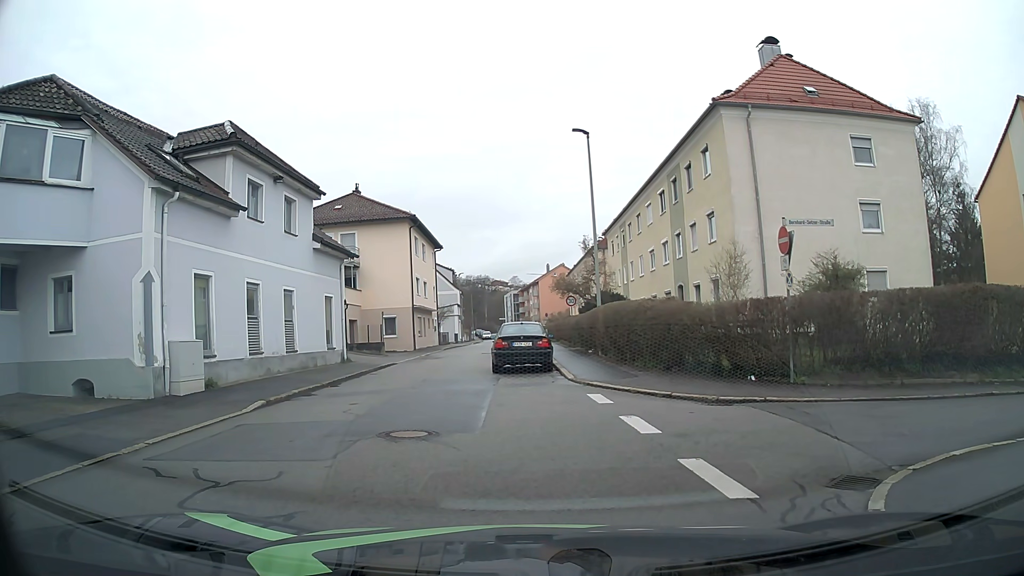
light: Day
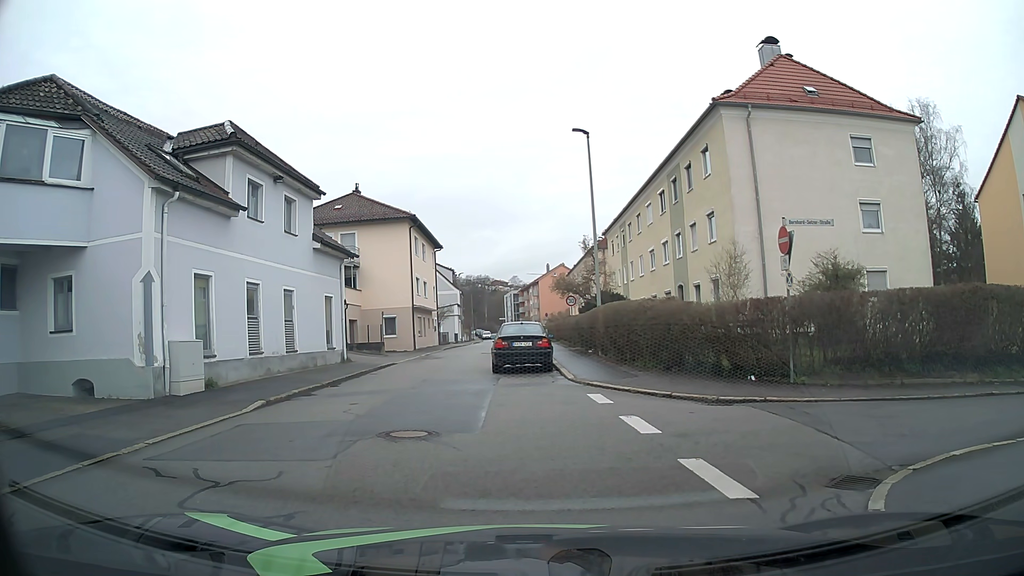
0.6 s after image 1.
(0.0, 0.0) m; 0°
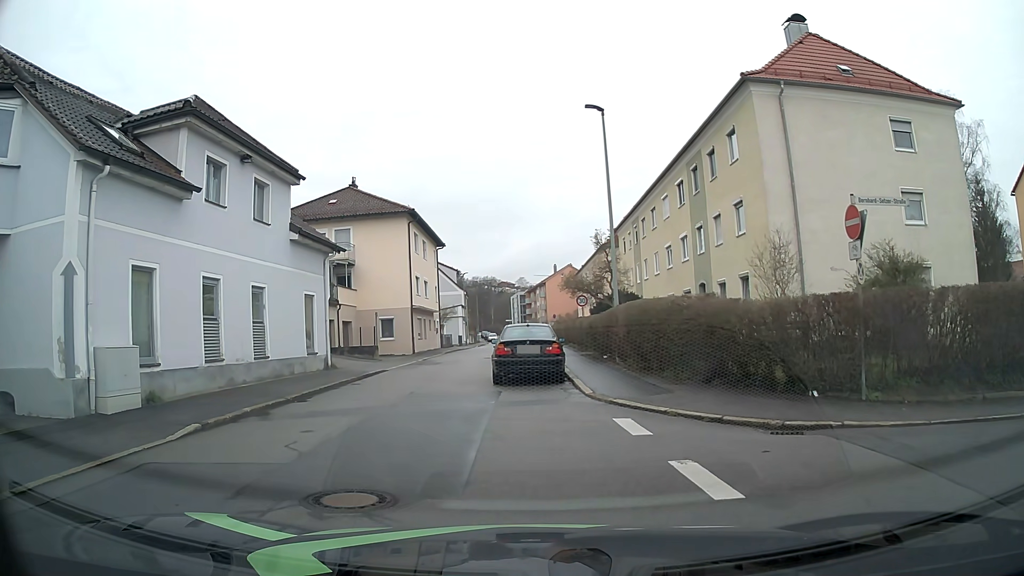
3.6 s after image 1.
(-0.1, +3.2) m; -3°
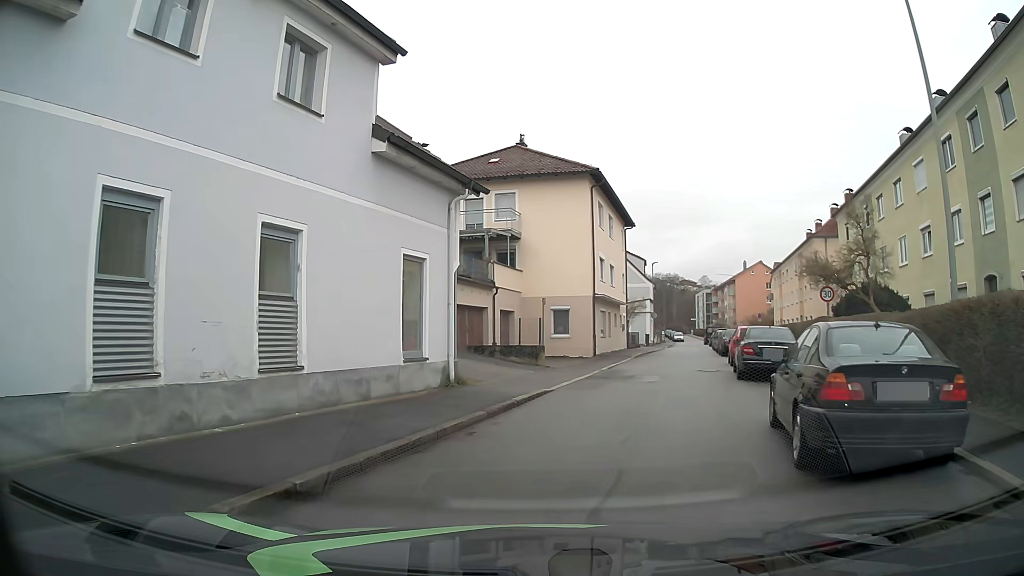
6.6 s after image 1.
(-1.2, +10.0) m; -14°
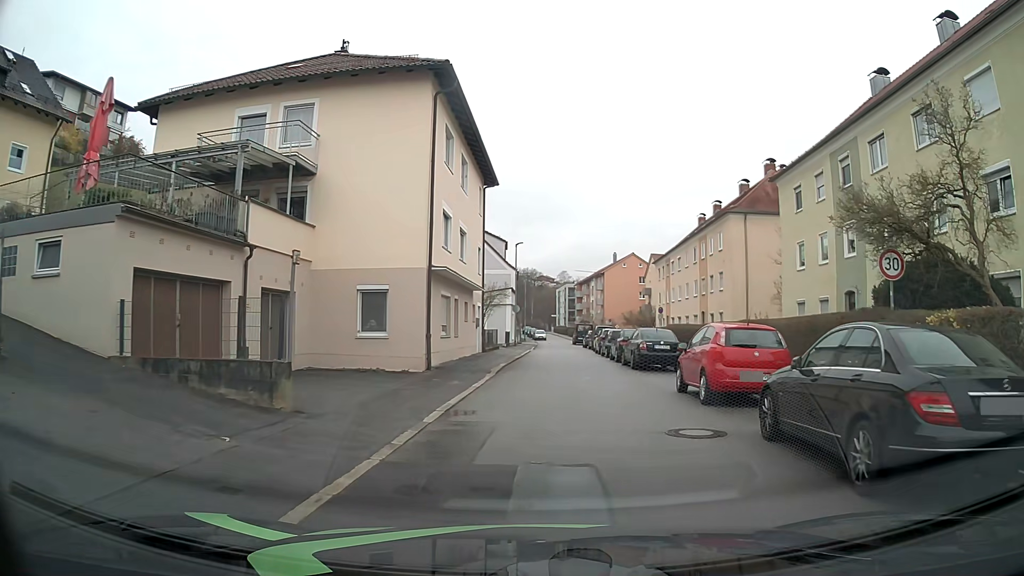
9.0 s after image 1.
(+1.1, +13.4) m; +12°
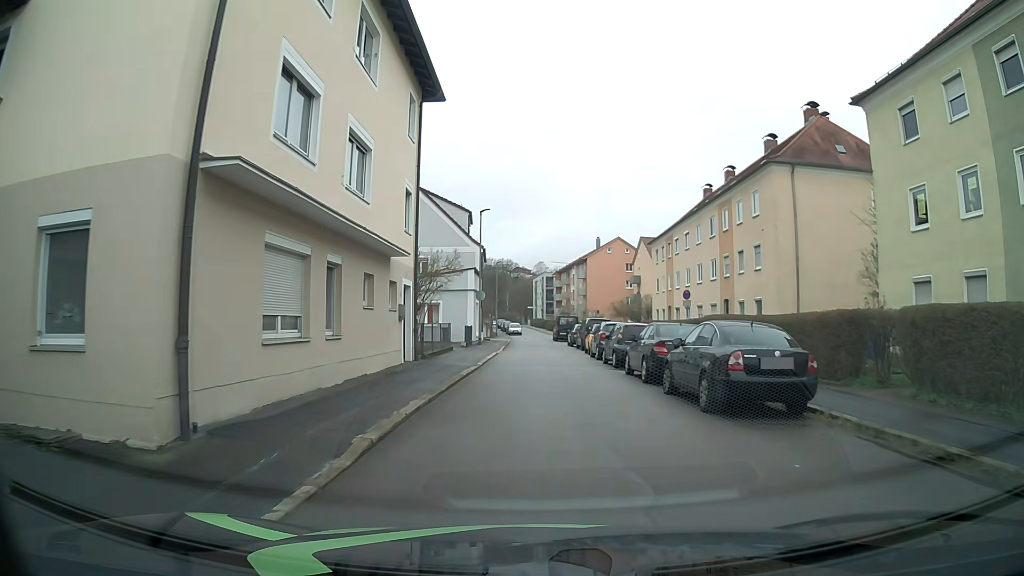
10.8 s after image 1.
(+0.3, +12.9) m; +2°
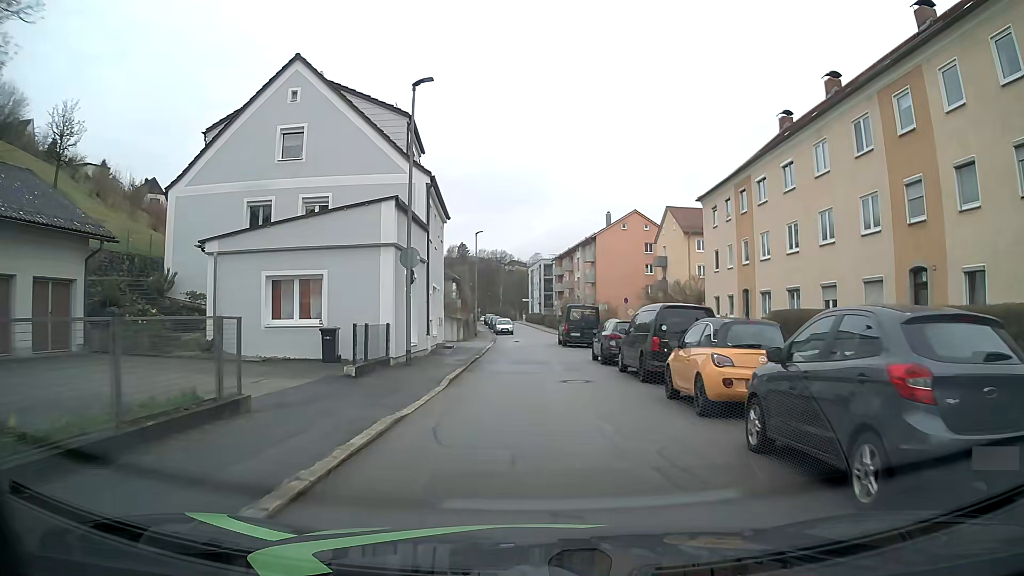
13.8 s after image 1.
(+0.1, +22.0) m; +1°
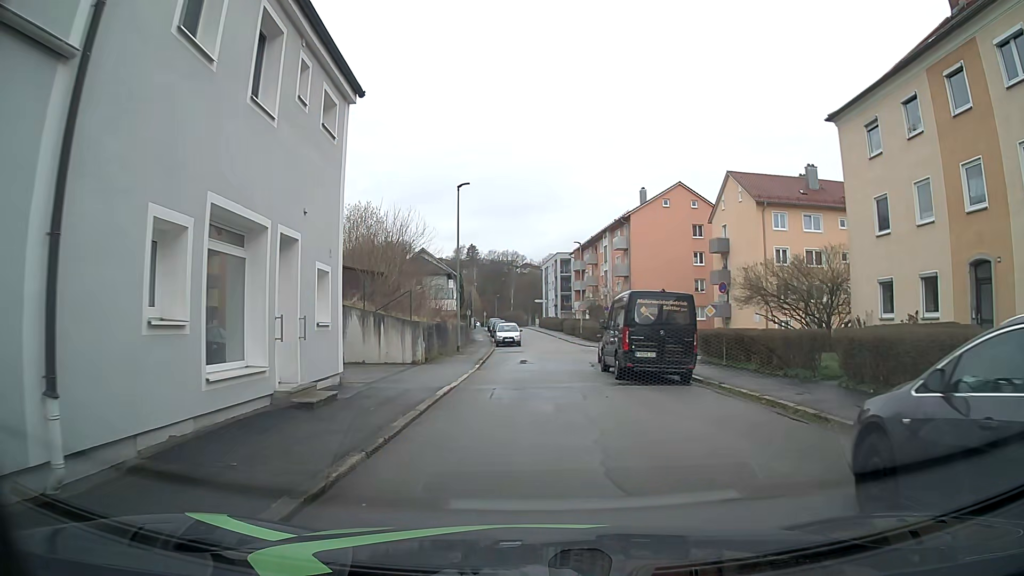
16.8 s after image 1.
(-0.3, +19.8) m; -1°
(0, +10) (0, +20) (0, +30) (+1, +40) (+1, +50) (0, +60) (-1, +70) (-1, +80) (-3, +90) (-4, +100) m
